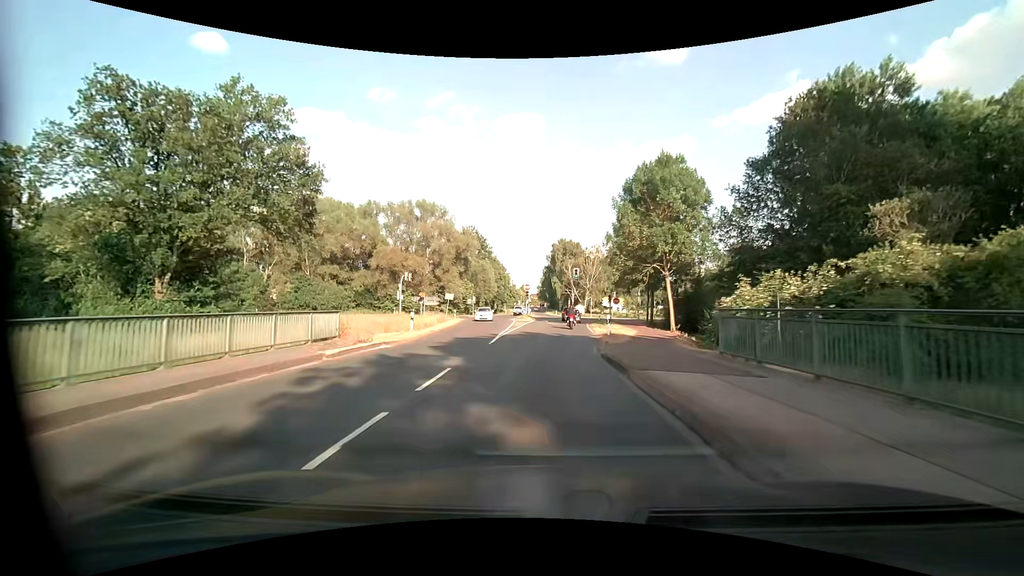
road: secondary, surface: asphalt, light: Day
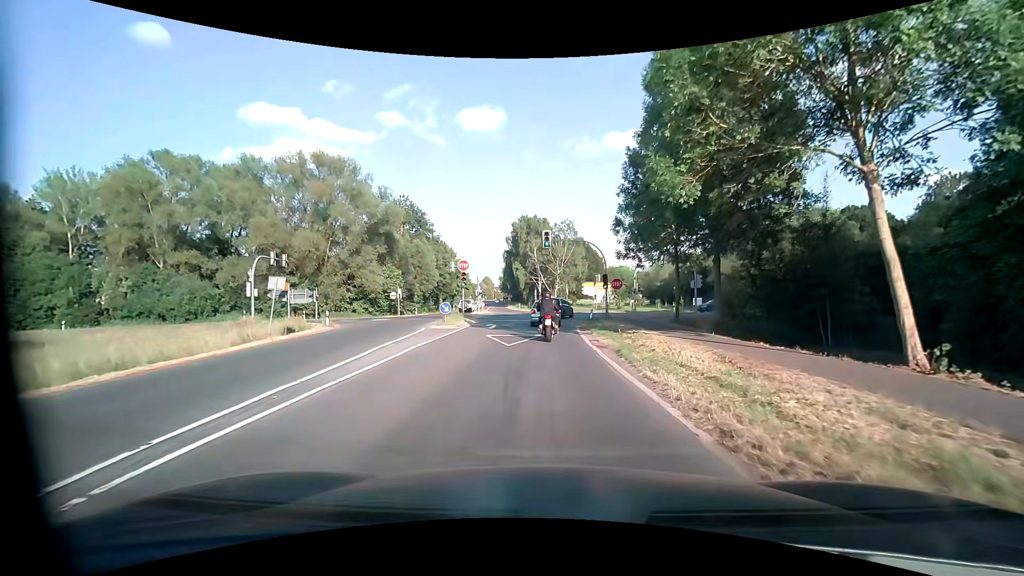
(+0.9, +27.5) m; +3°
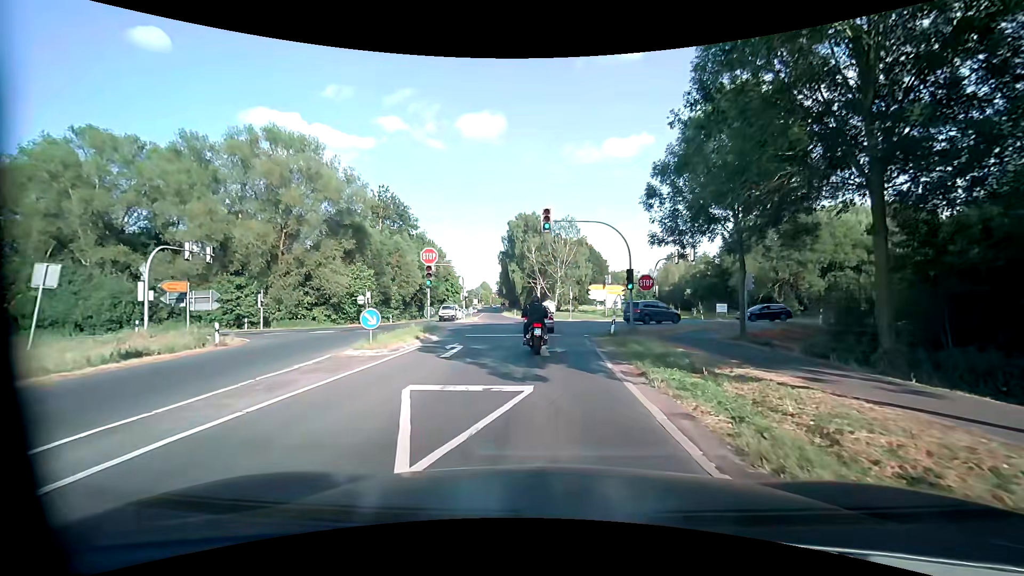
(+0.2, +11.2) m; +1°
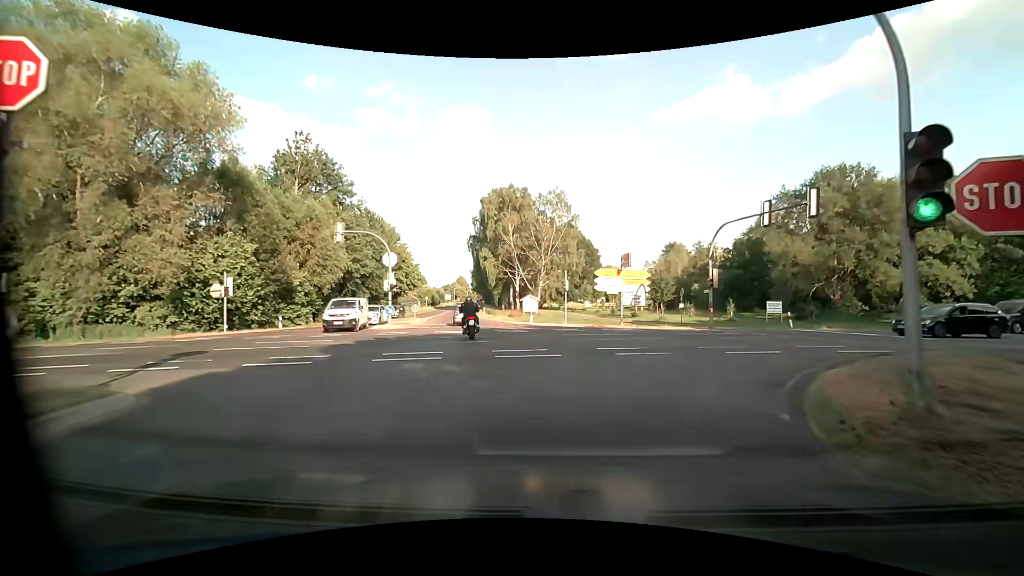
(-0.1, +21.5) m; +2°
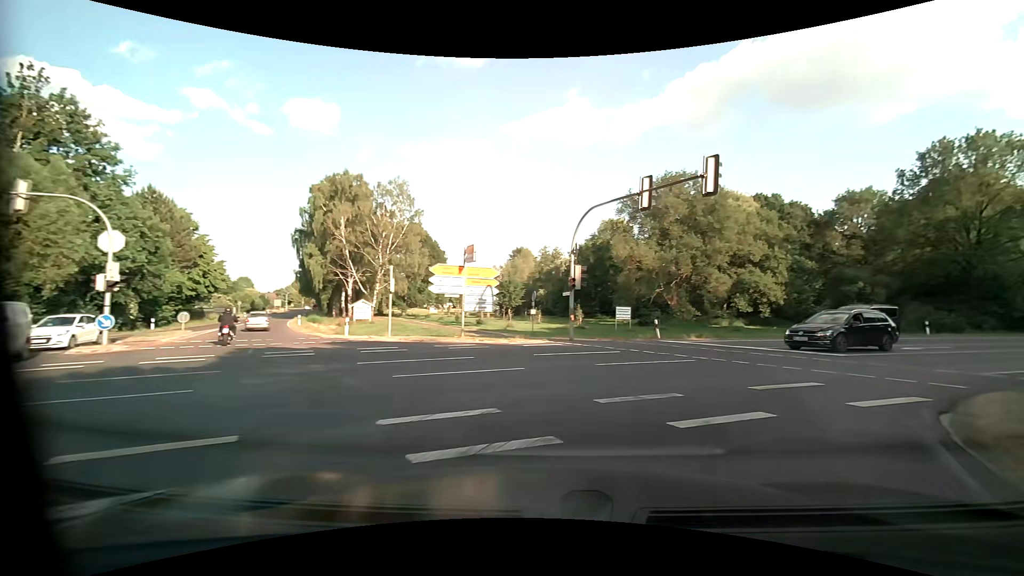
(+1.1, +8.2) m; +18°
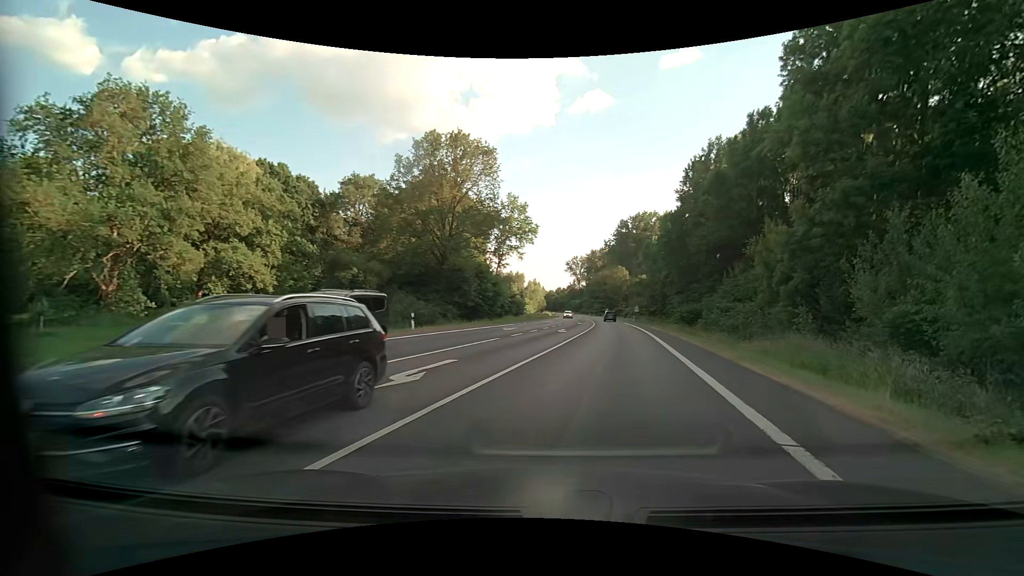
(+7.0, +14.0) m; +51°
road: primary
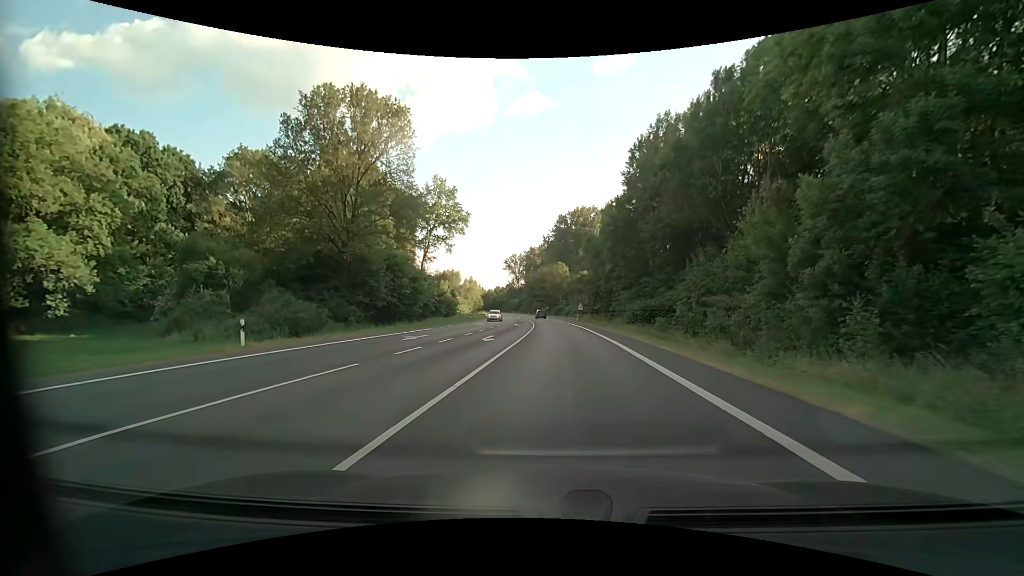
(+0.8, +11.0) m; +6°
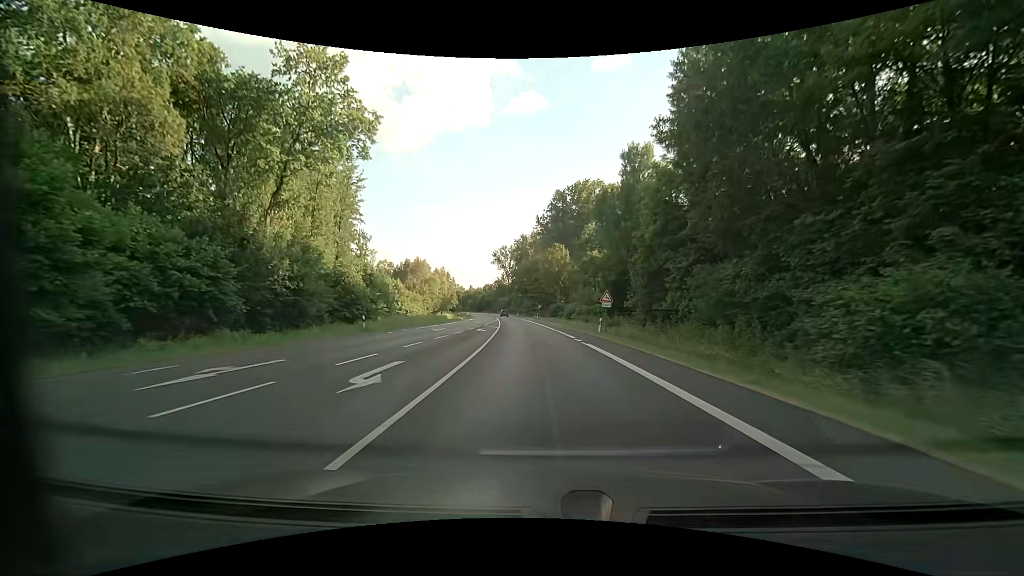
(+0.9, +39.9) m; 0°
(0, +10) (0, +20) (-1, +30) (-1, +40) (-2, +50) (-3, +60) (-4, +70) (-5, +80) (-6, +90) (-7, +100) m
